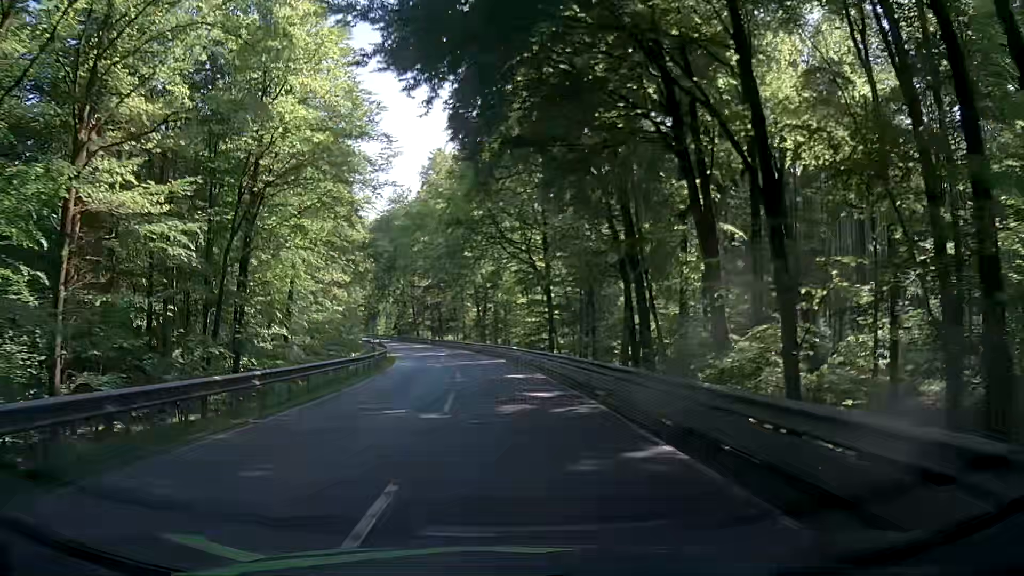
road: secondary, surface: asphalt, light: Day
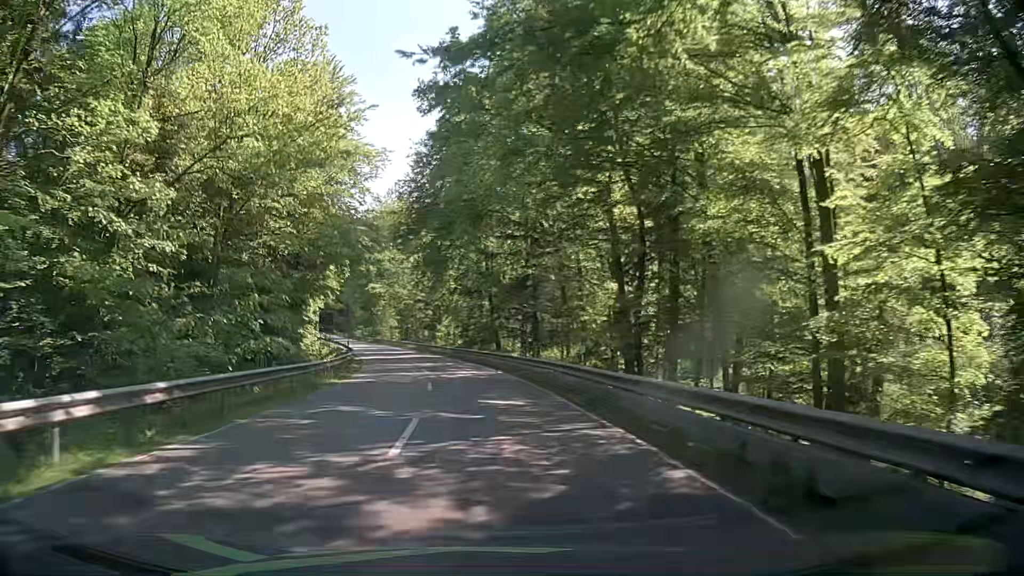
(-2.7, +48.4) m; -9°
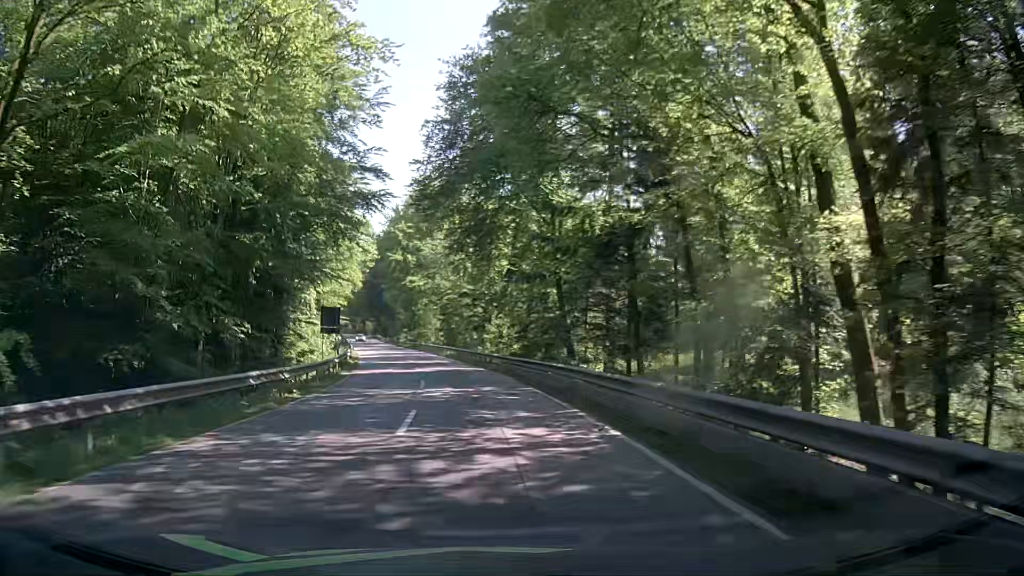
(-0.7, +19.6) m; -5°
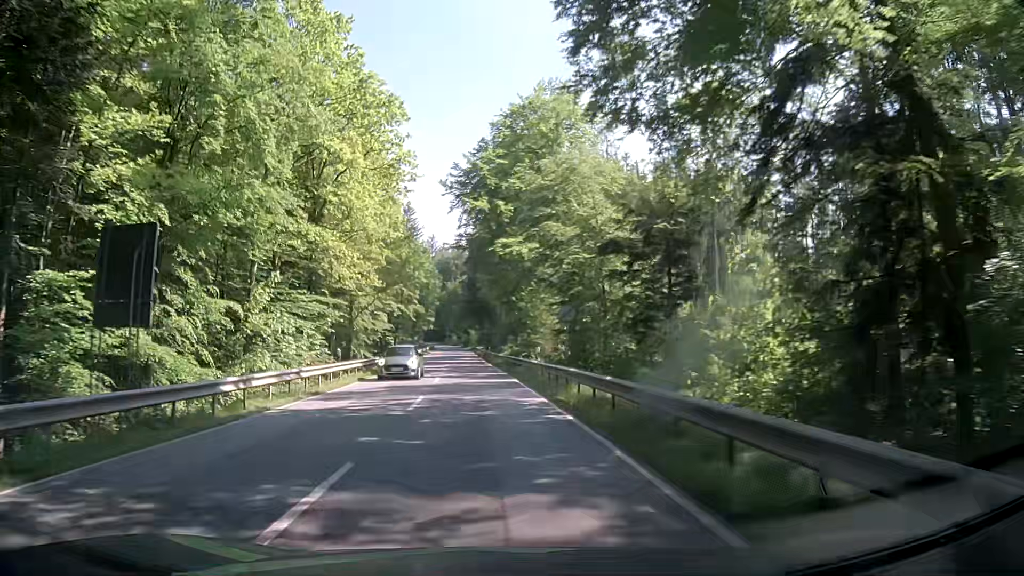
(-3.5, +39.3) m; -11°
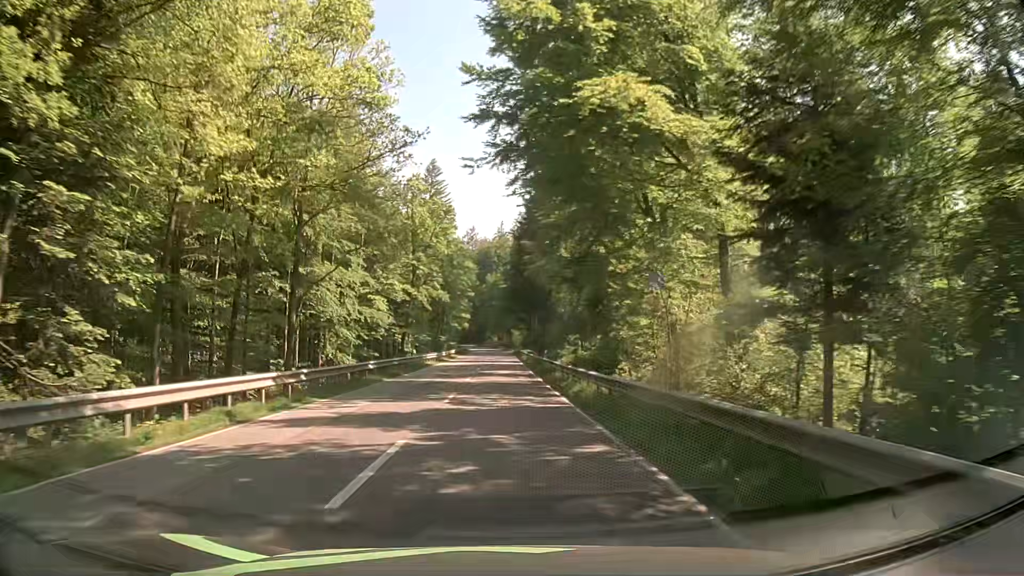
(-1.3, +31.0) m; -4°
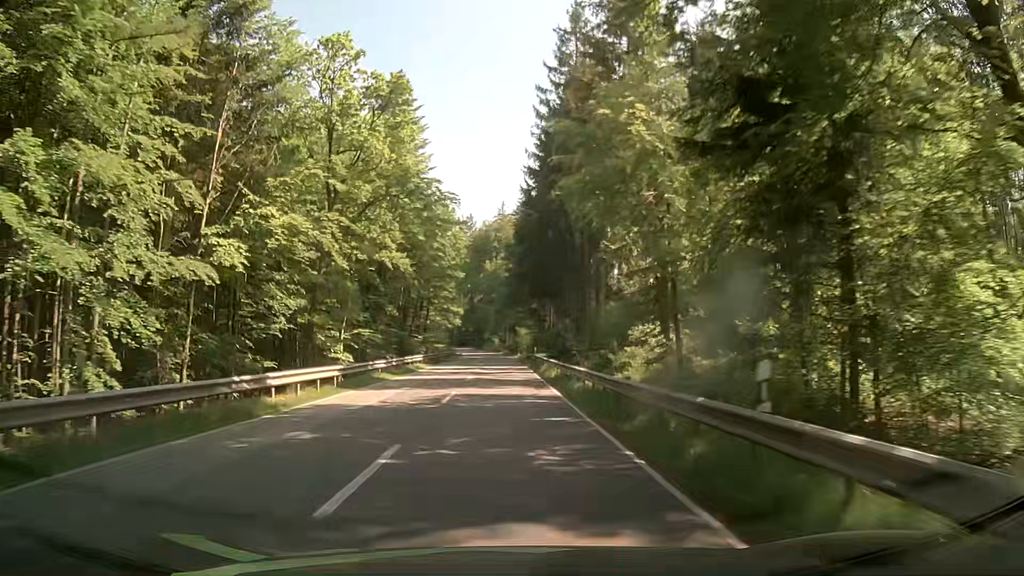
(-0.3, +33.7) m; -1°
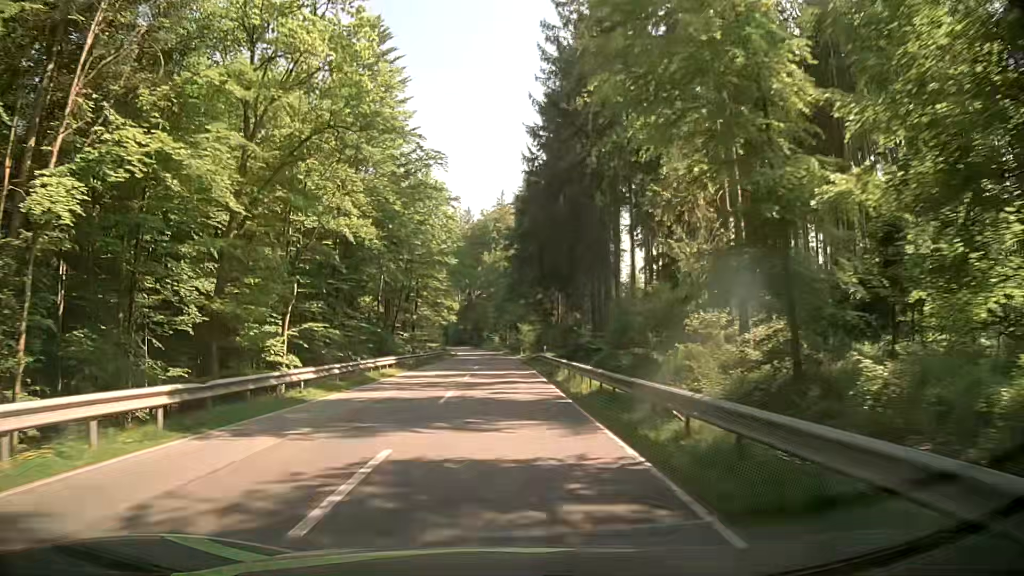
(+0.1, +11.7) m; 0°
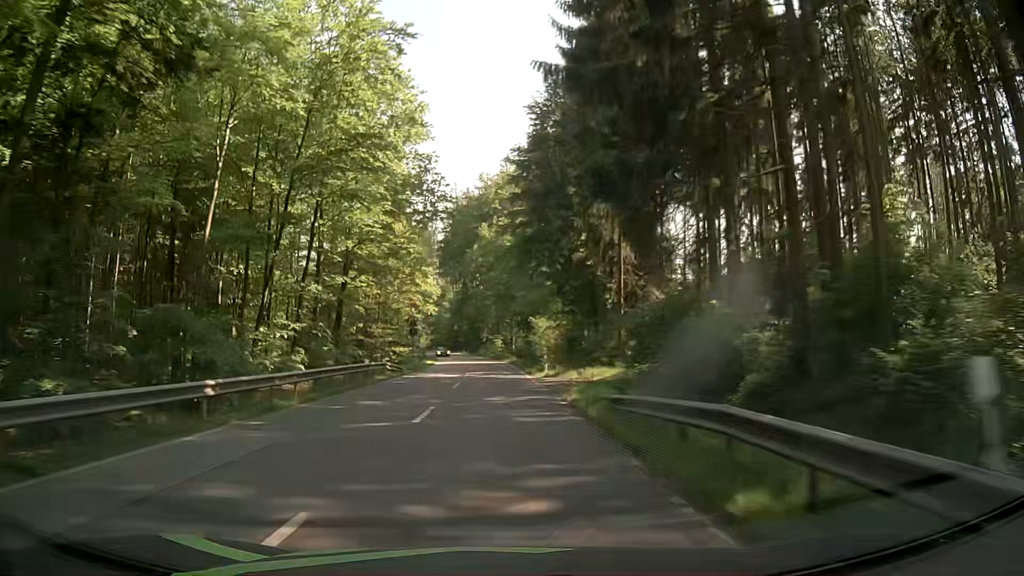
(0.0, +36.3) m; -1°
